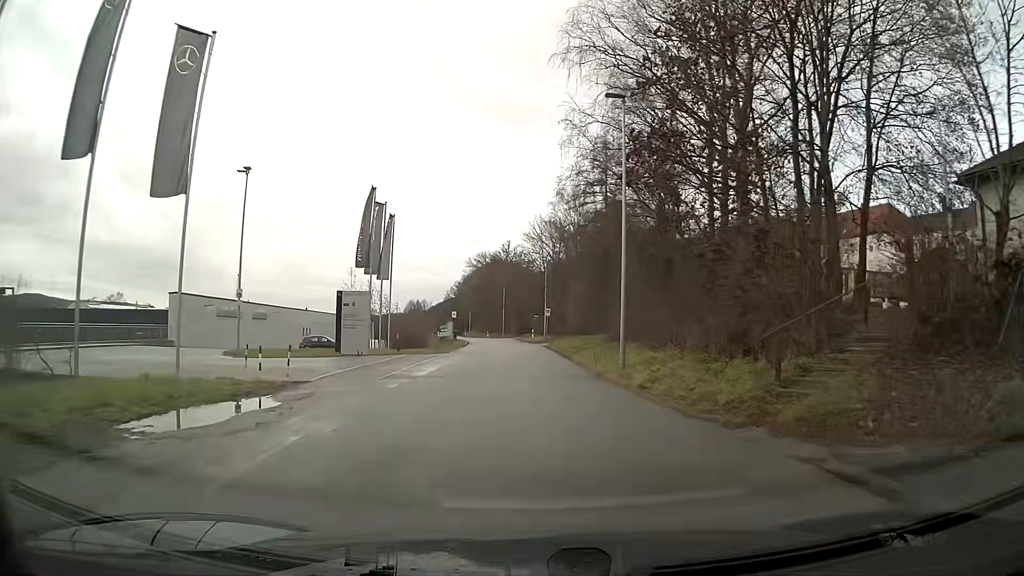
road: tertiary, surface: asphalt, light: Day
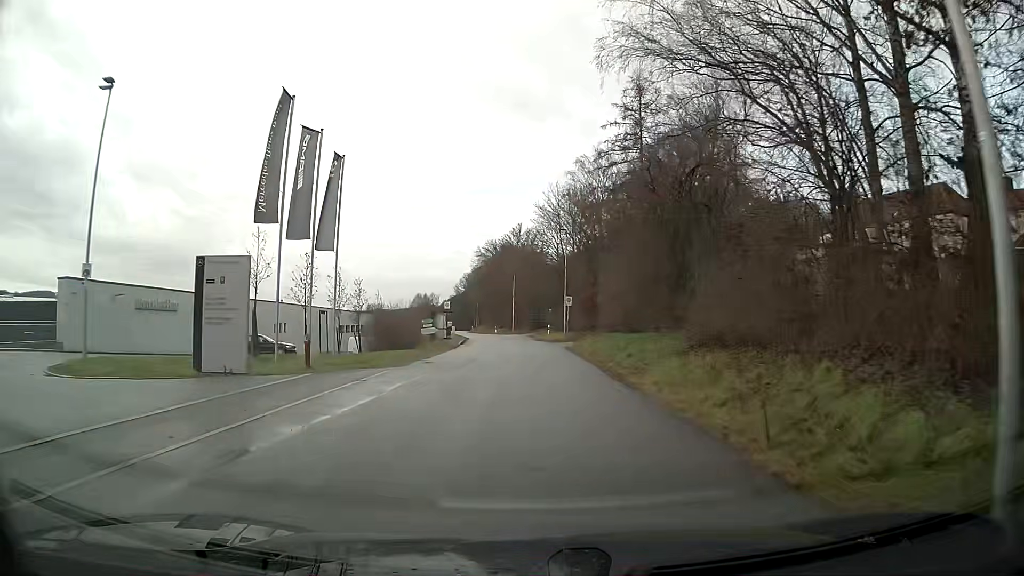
(-0.1, +15.7) m; -1°
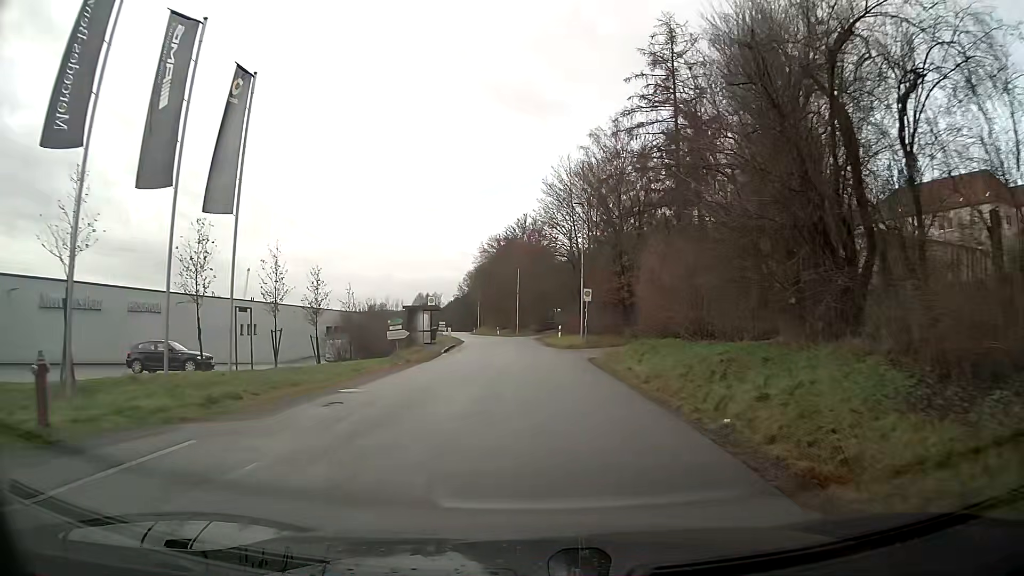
(0.0, +11.5) m; -1°
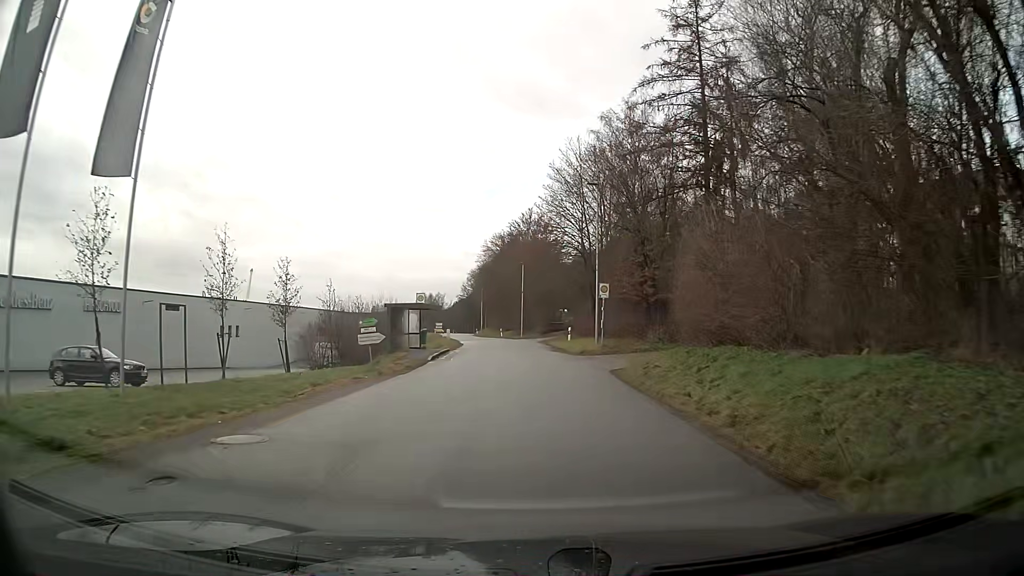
(0.0, +6.0) m; 0°
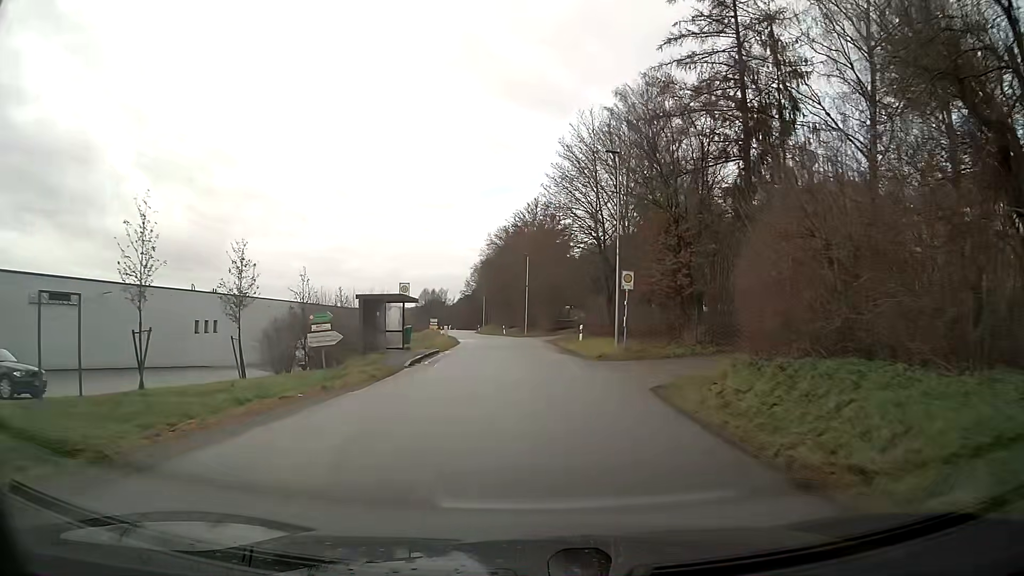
(0.0, +6.1) m; 0°
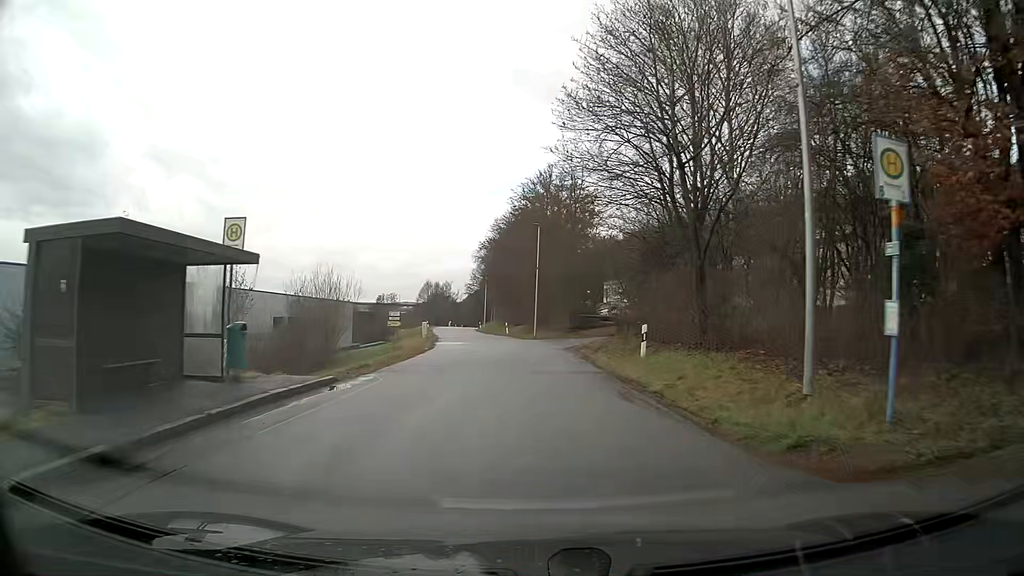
(-0.2, +18.6) m; -2°
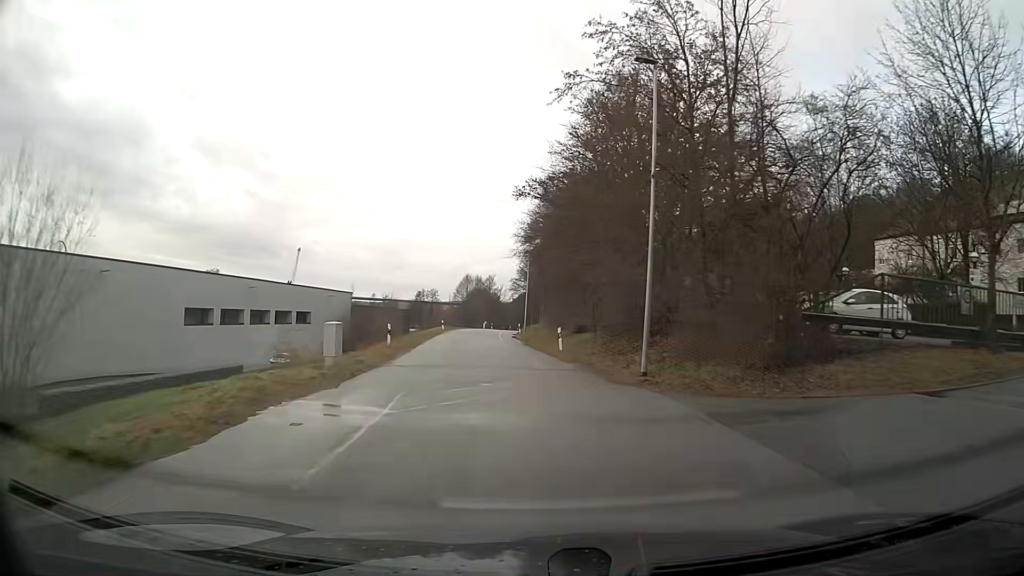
(-1.1, +31.5) m; -4°
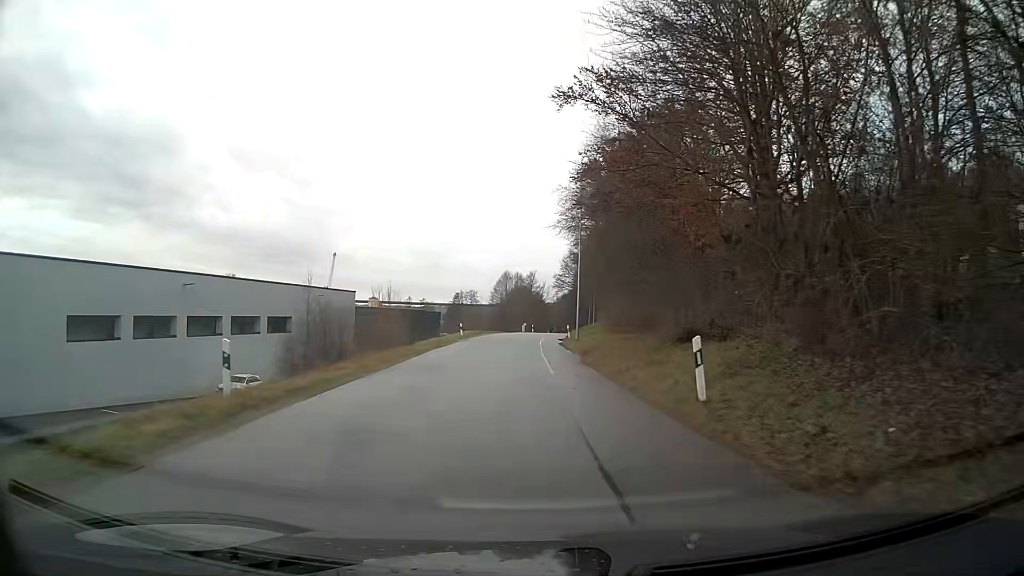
(-0.6, +19.0) m; -3°
(0, +10) (0, +20) (0, +30) (0, +40) (0, +50) (+1, +60) (+3, +70) (+5, +80) (+6, +90) (+7, +100) m
